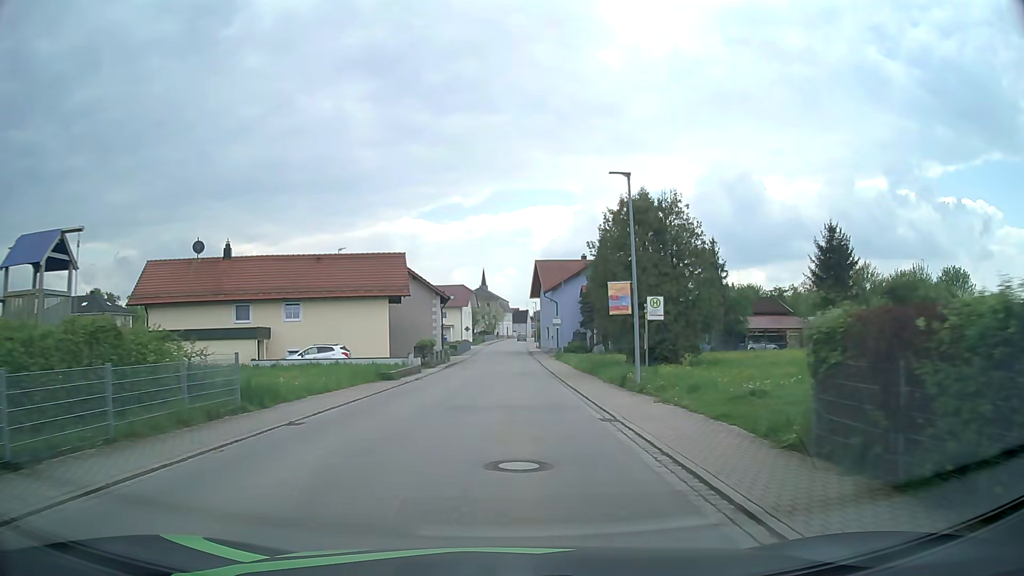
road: secondary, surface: asphalt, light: Day
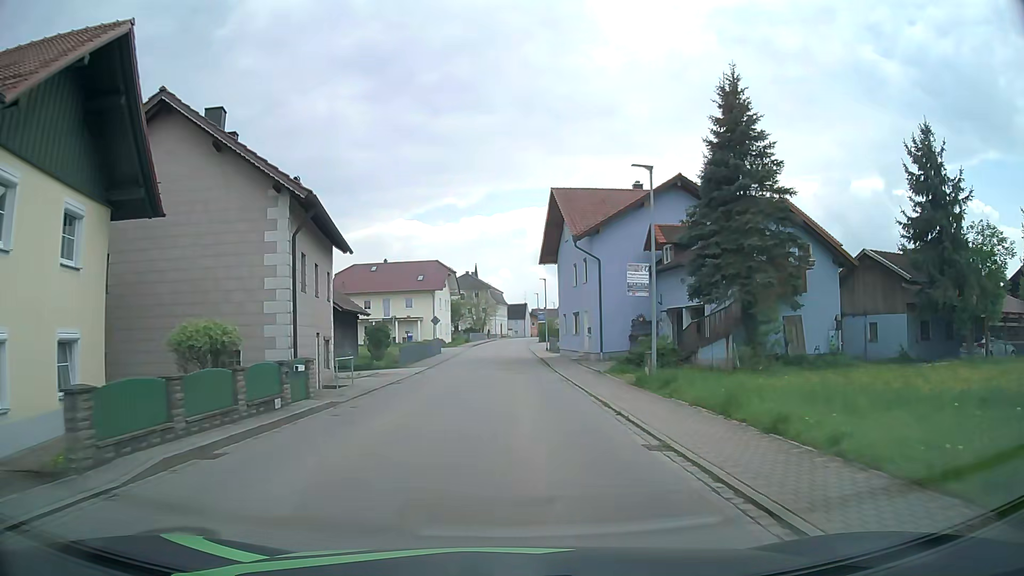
(-0.3, +34.4) m; 0°
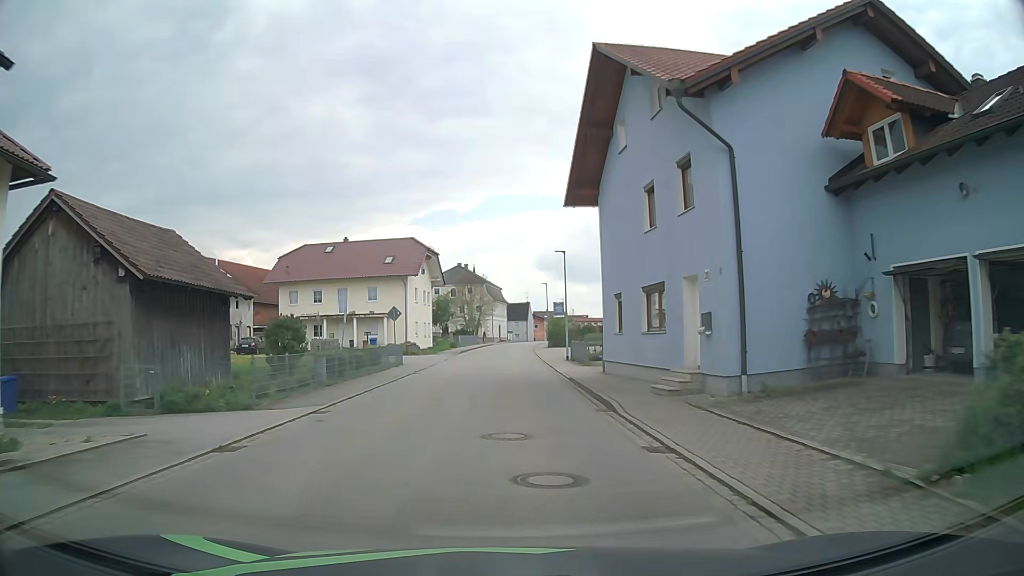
(0.0, +20.5) m; 0°
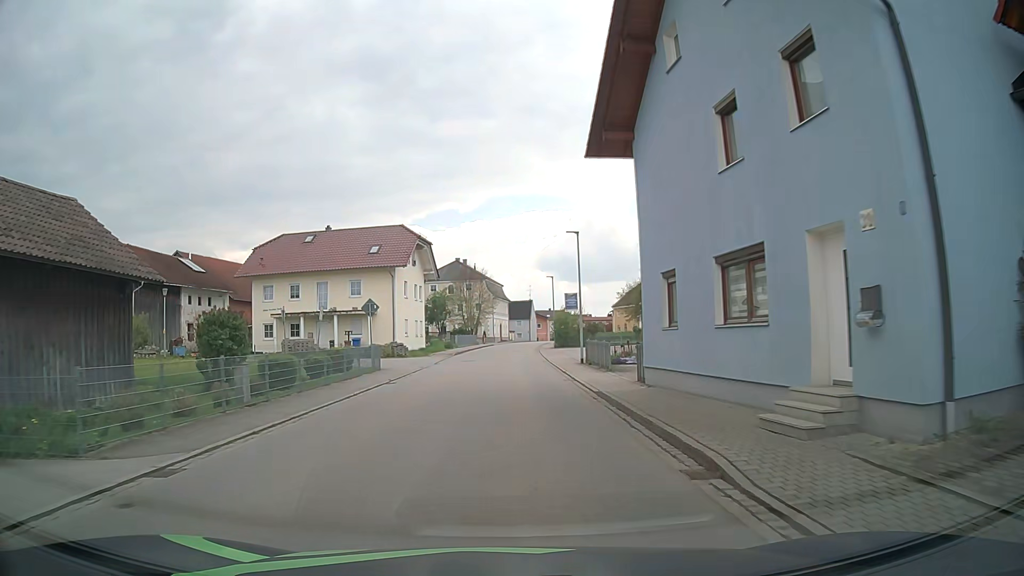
(0.0, +6.8) m; 0°
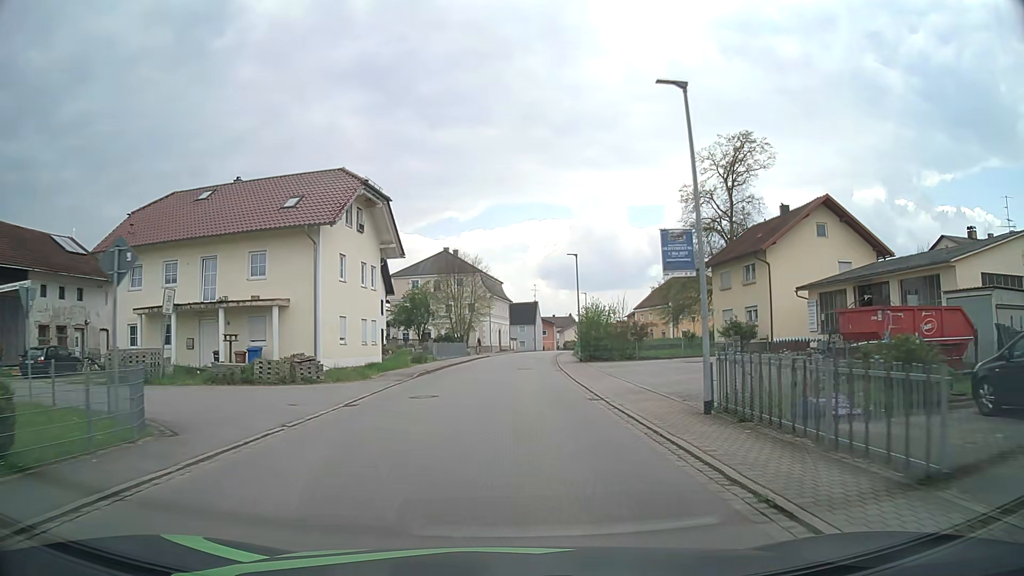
(-0.2, +20.1) m; 0°
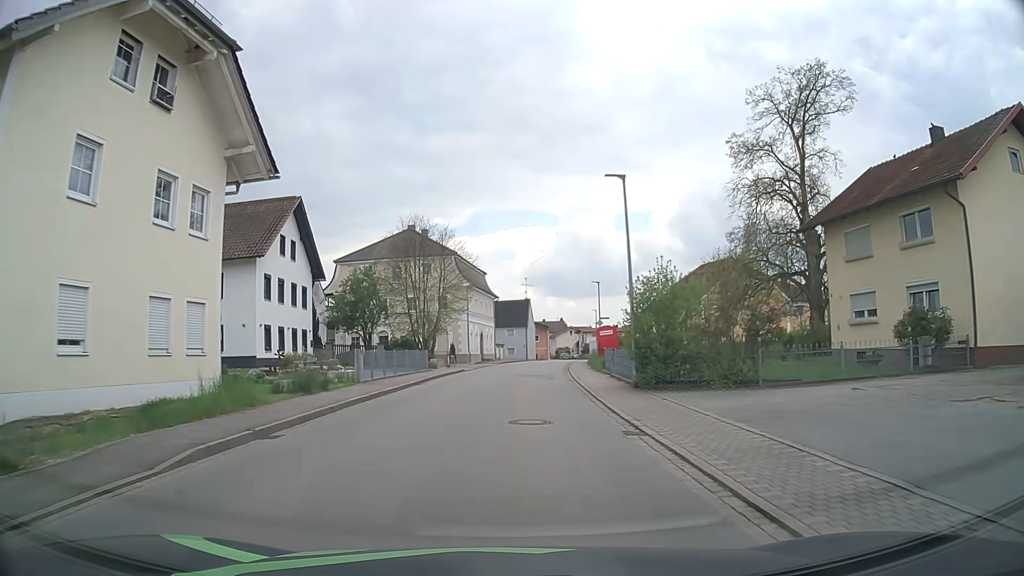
(+0.1, +20.0) m; +1°
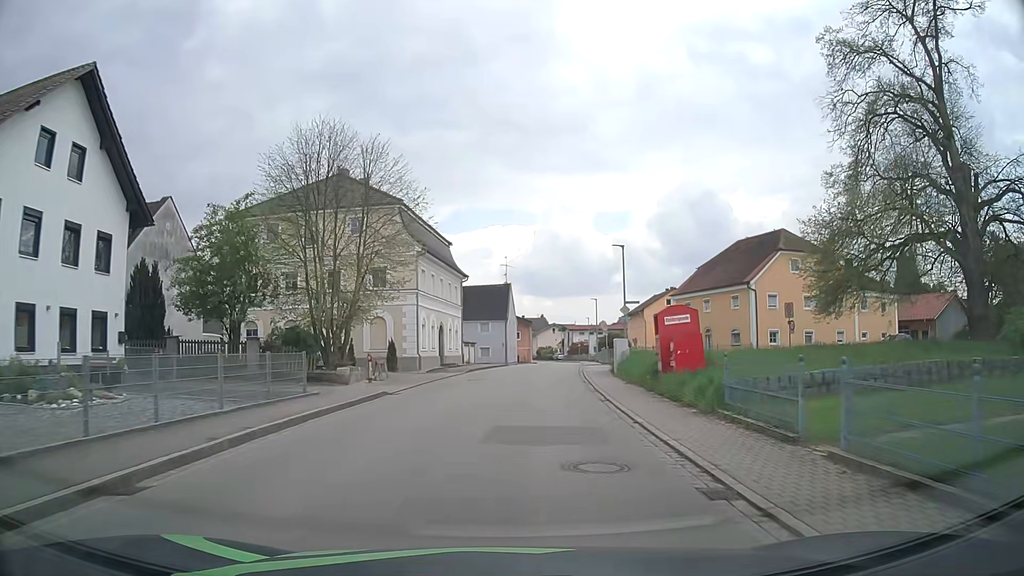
(+0.2, +19.9) m; +2°
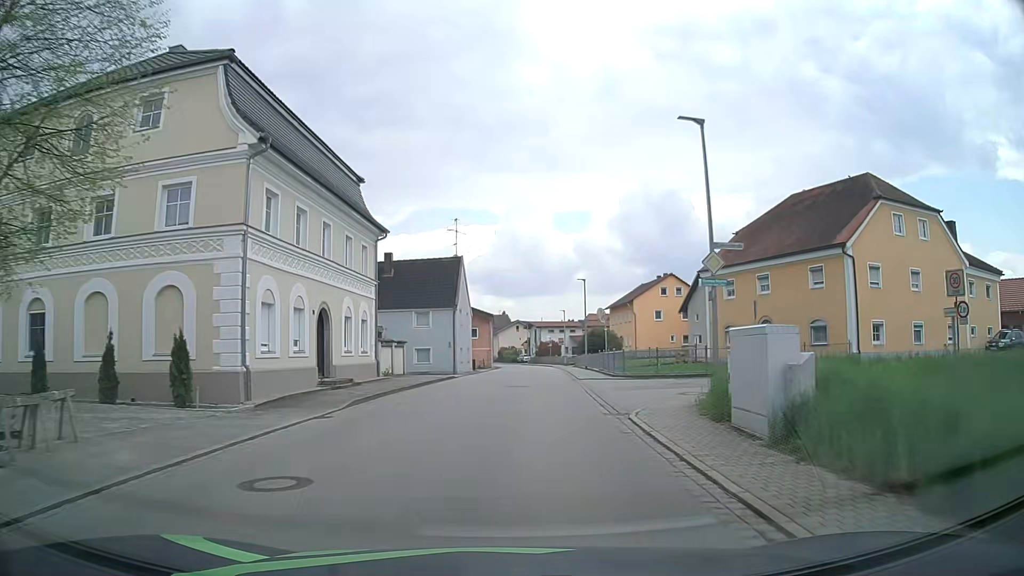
(+0.6, +19.9) m; +3°
(0, +10) (+1, +20) (+1, +30) (+2, +40) (+3, +50) (+3, +60) (+3, +70) (+4, +80) (+3, +90) (+2, +100) m
